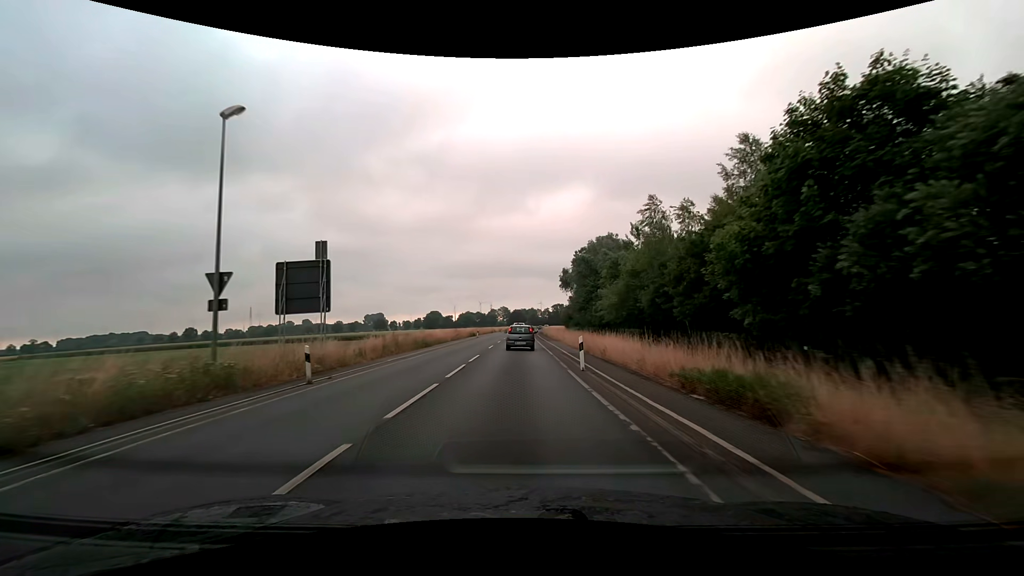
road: secondary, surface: asphalt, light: Day
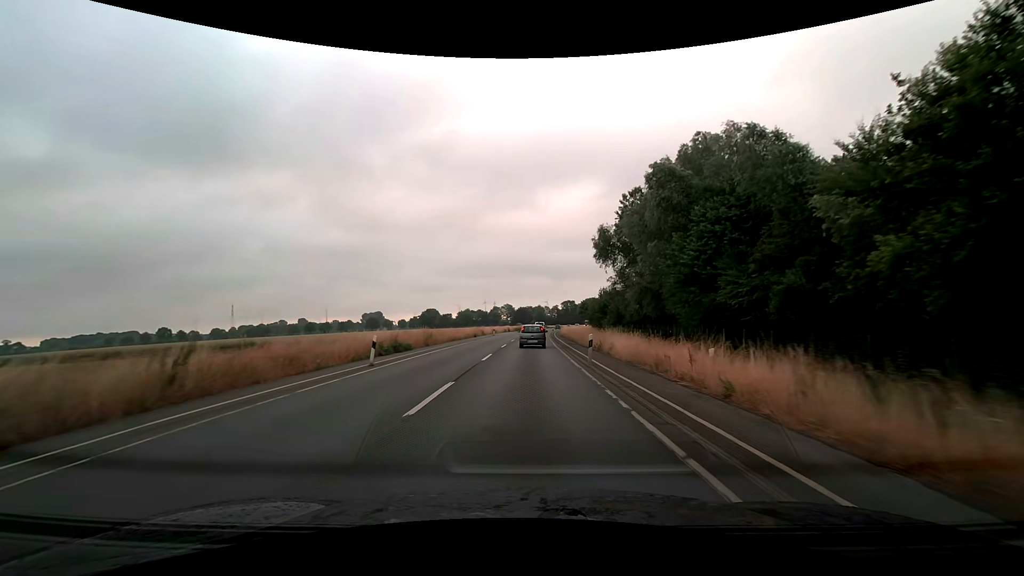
(-0.5, +48.0) m; 0°
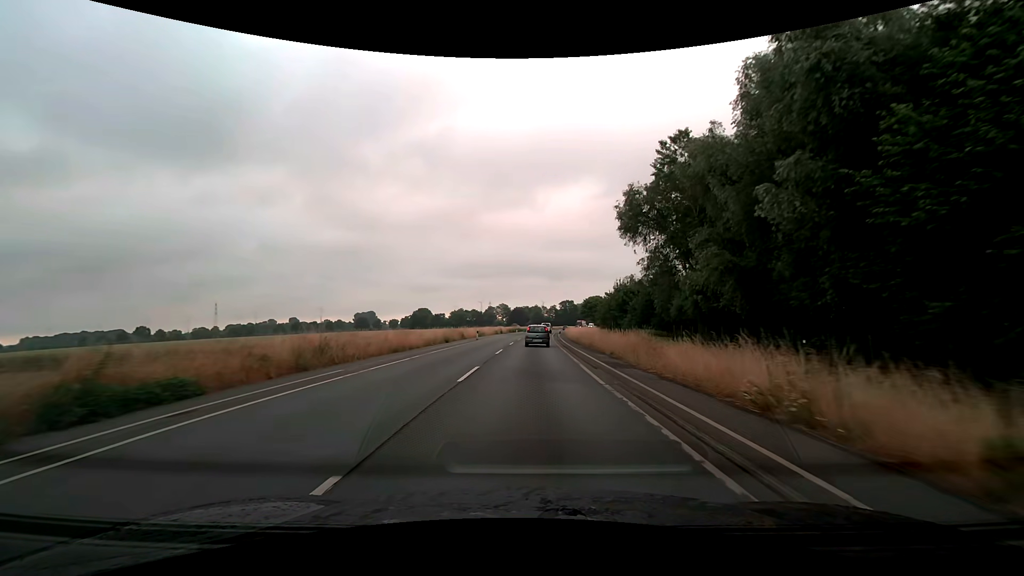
(-0.1, +19.6) m; 0°
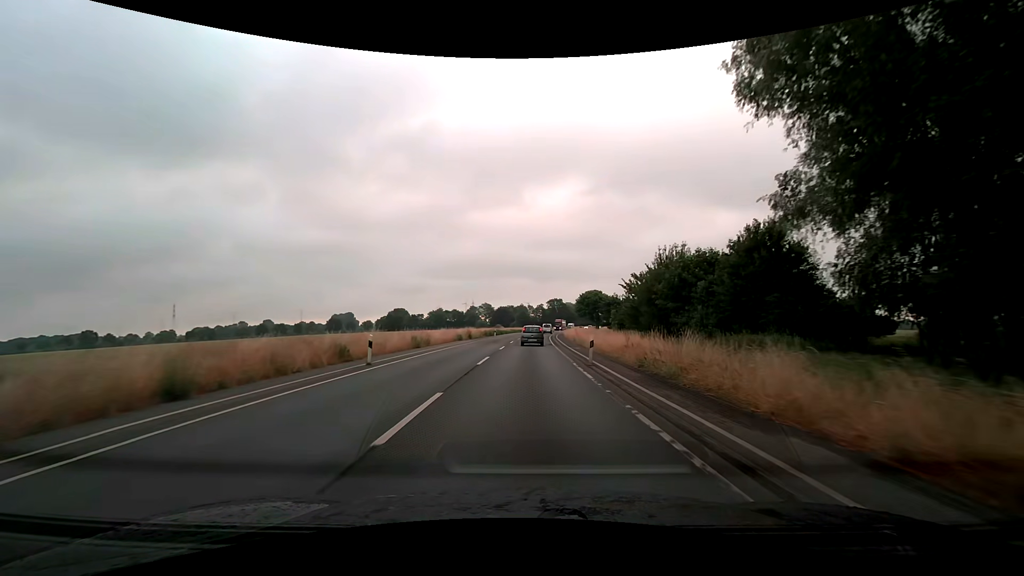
(+0.5, +30.6) m; +2°
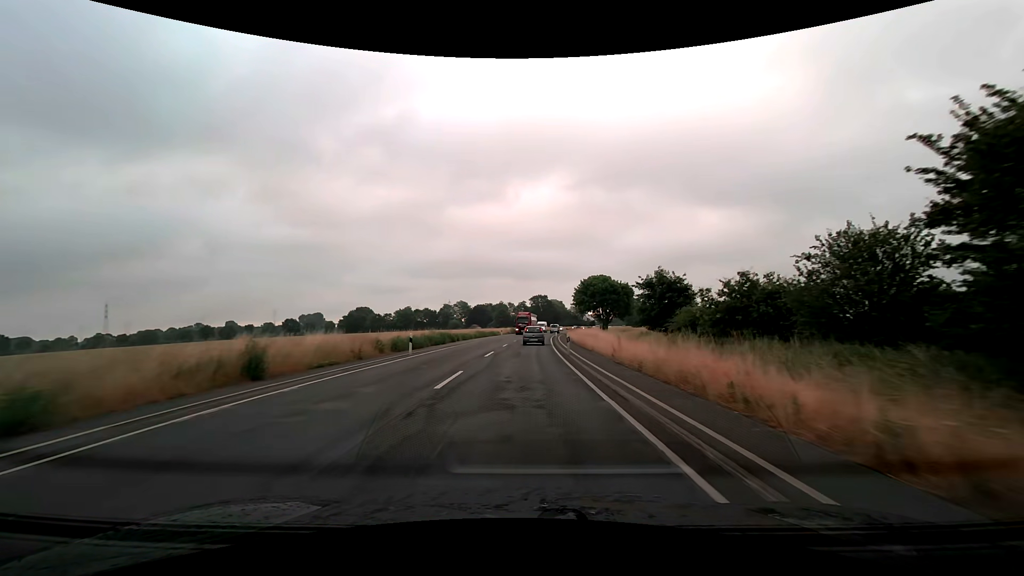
(+0.7, +43.0) m; +2°
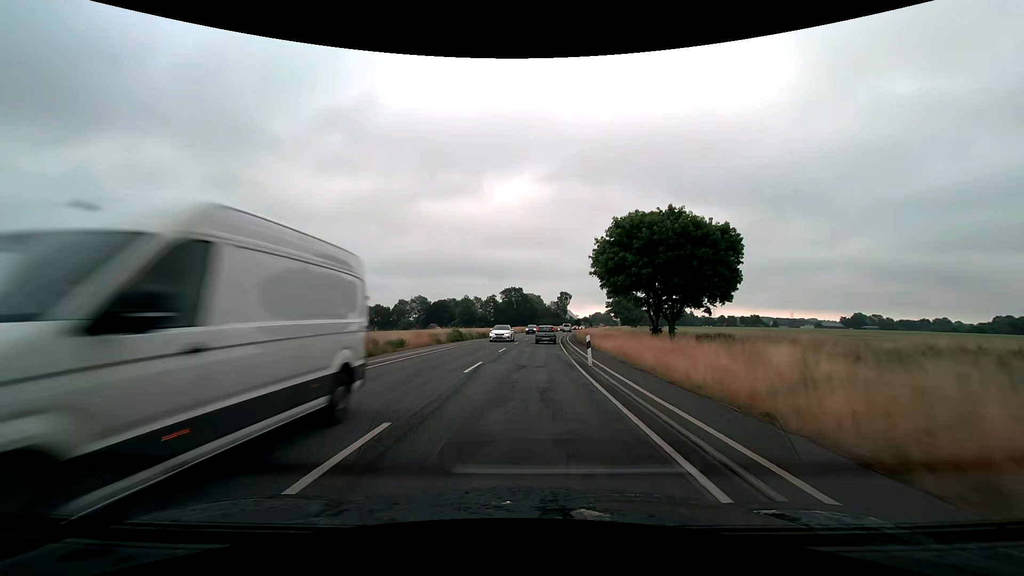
(+1.4, +56.7) m; +3°
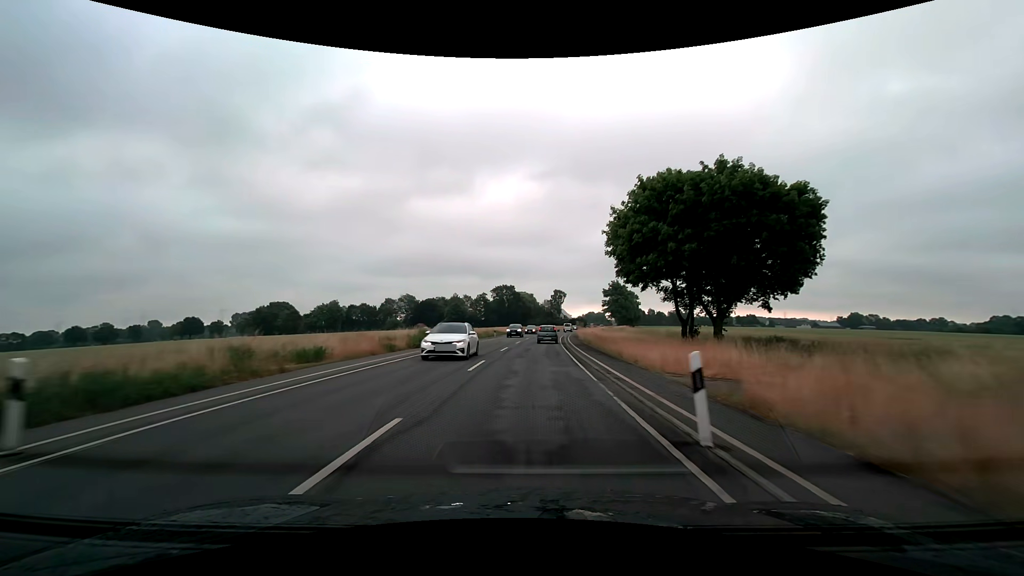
(+0.1, +11.7) m; +1°
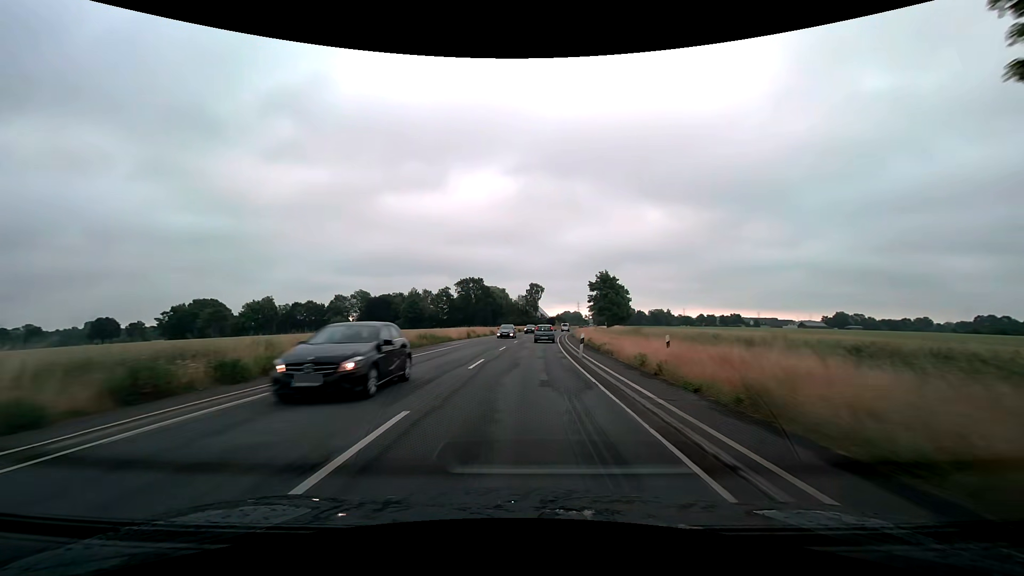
(+1.0, +35.5) m; +3°
(0, +10) (0, +20) (+1, +30) (+1, +40) (+2, +50) (+2, +60) (+3, +70) (+4, +80) (+5, +90) (+7, +100) m
